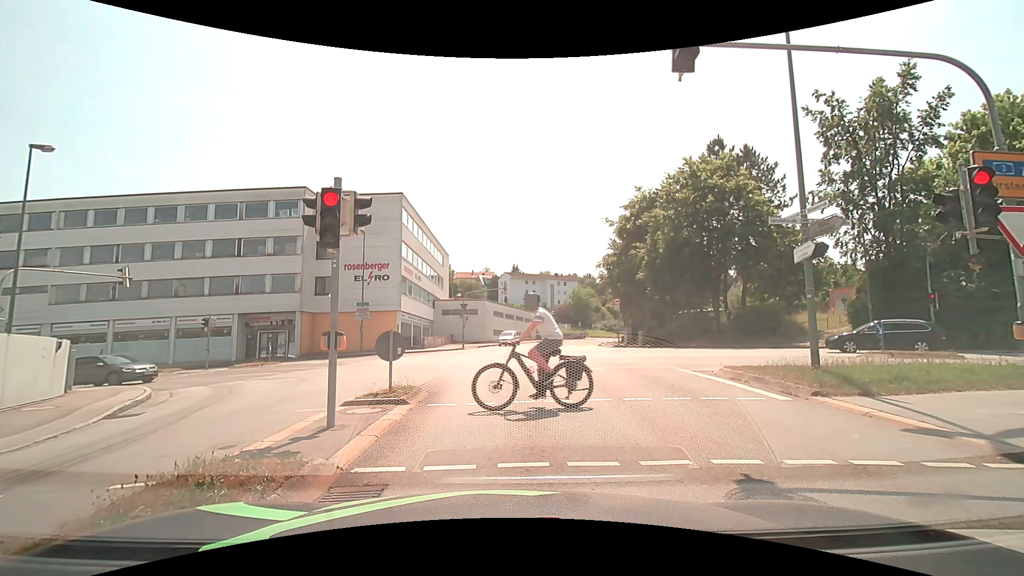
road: tertiary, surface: asphalt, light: Day
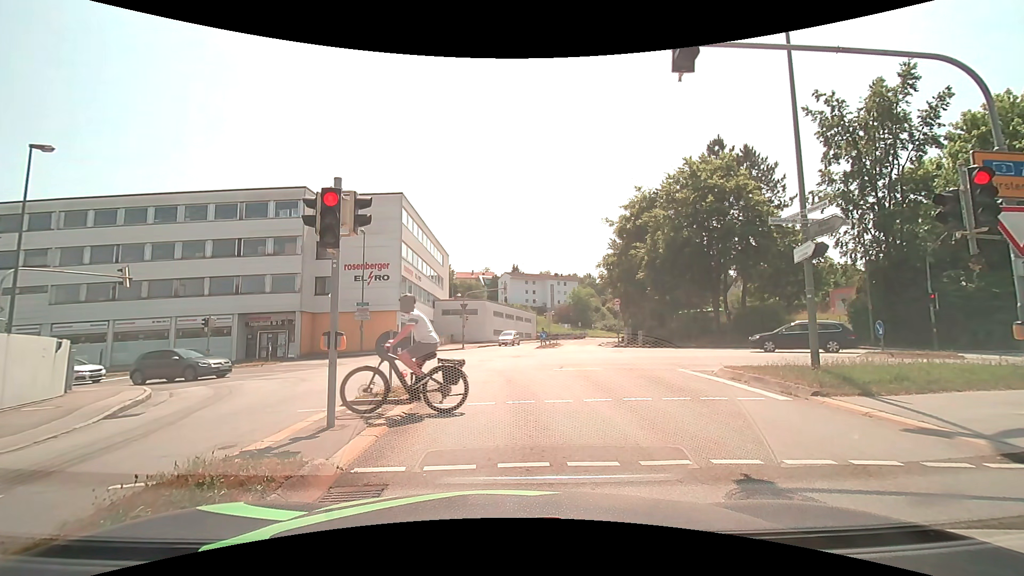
(0.0, 0.0) m; 0°
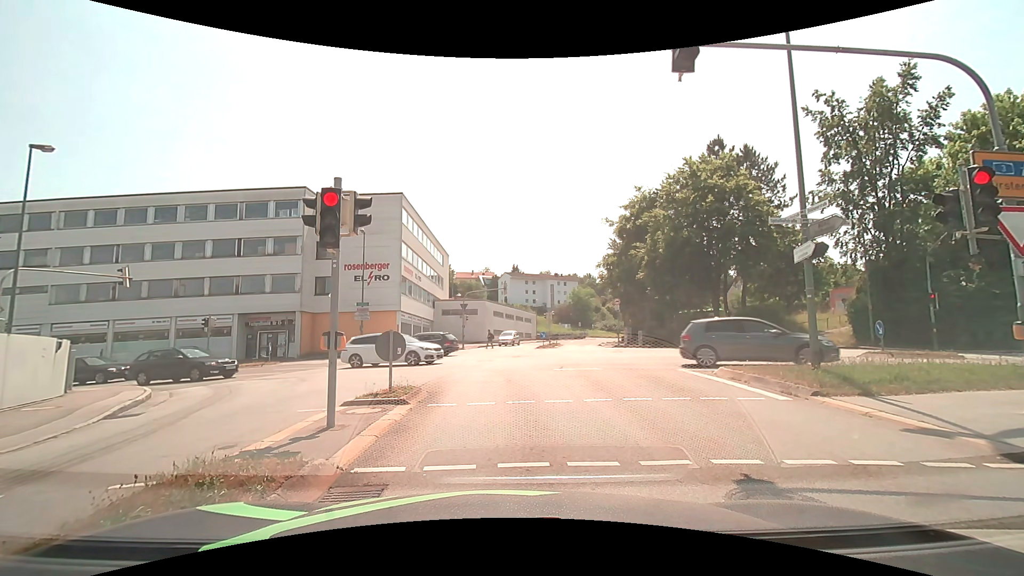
(0.0, 0.0) m; 0°
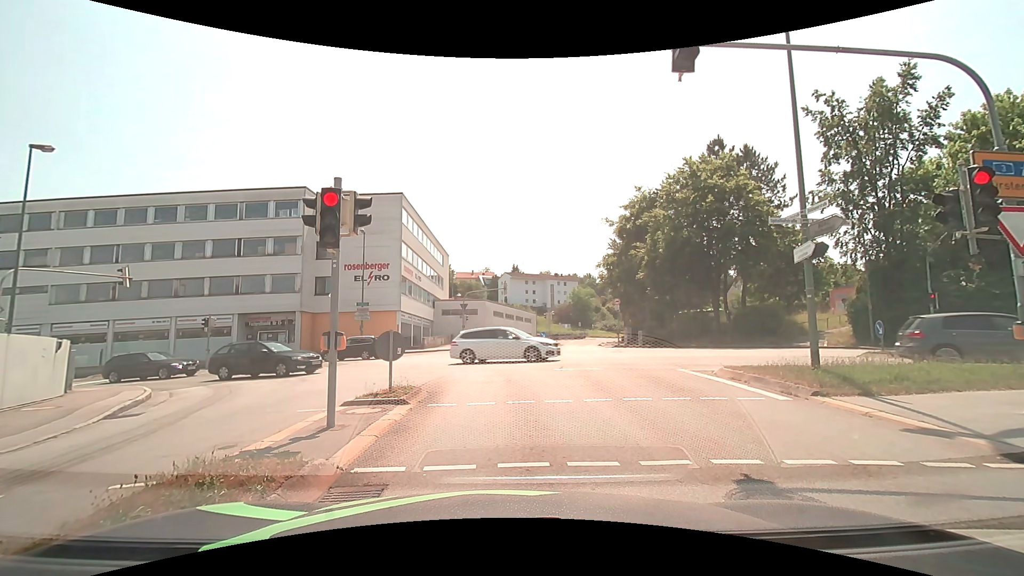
(0.0, 0.0) m; 0°
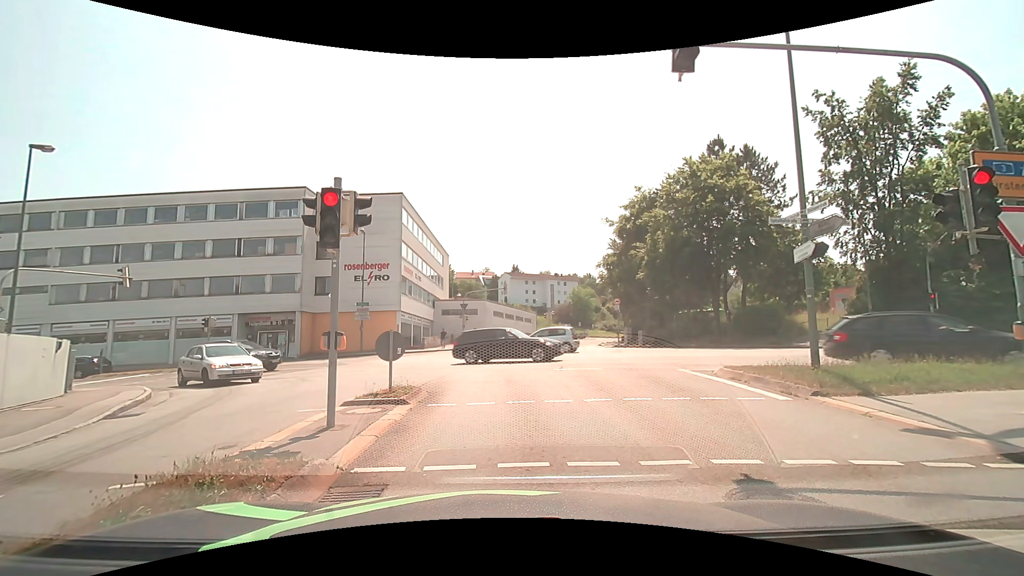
(0.0, 0.0) m; 0°
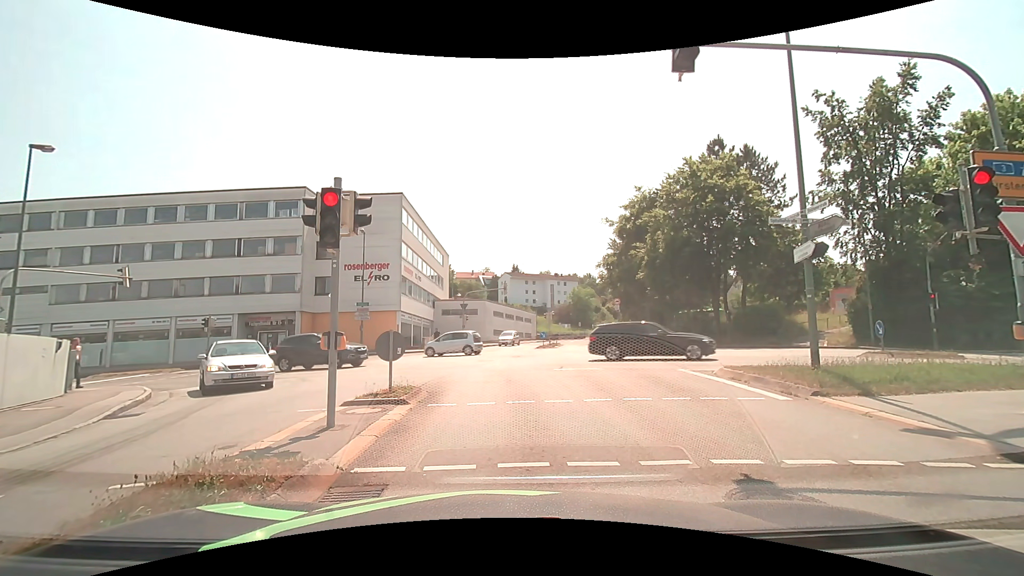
(0.0, 0.0) m; 0°
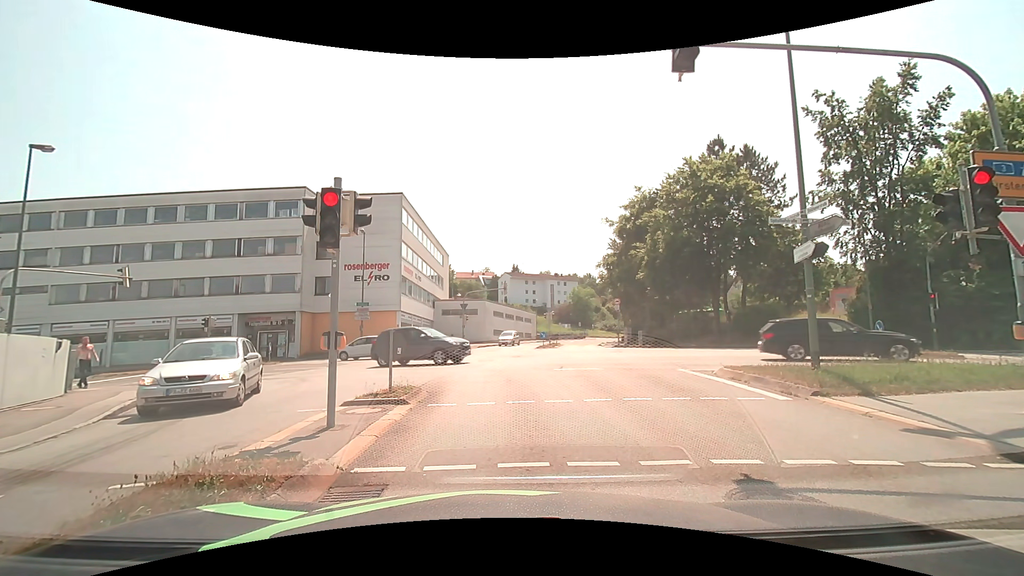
(0.0, 0.0) m; 0°
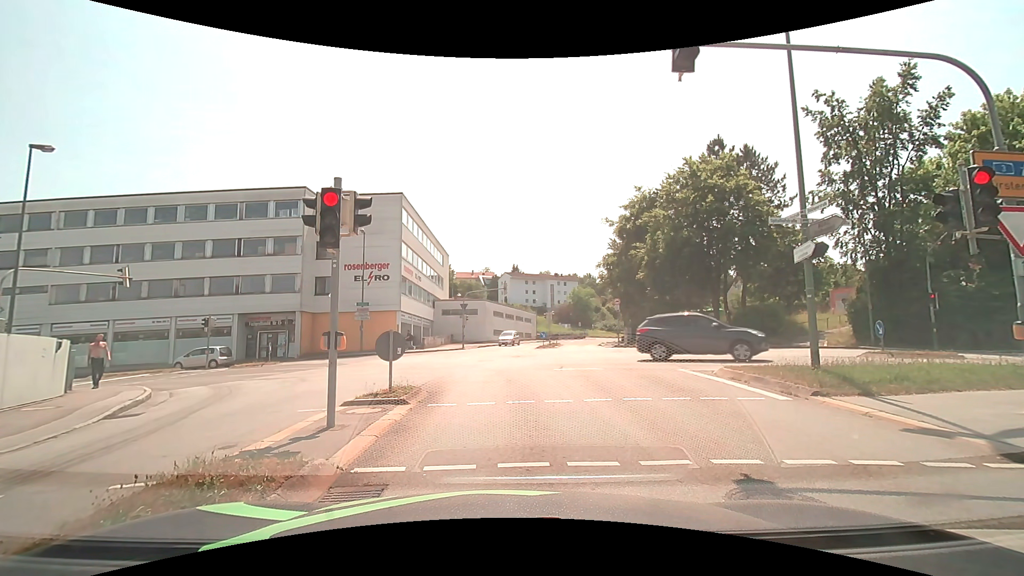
(0.0, 0.0) m; 0°
